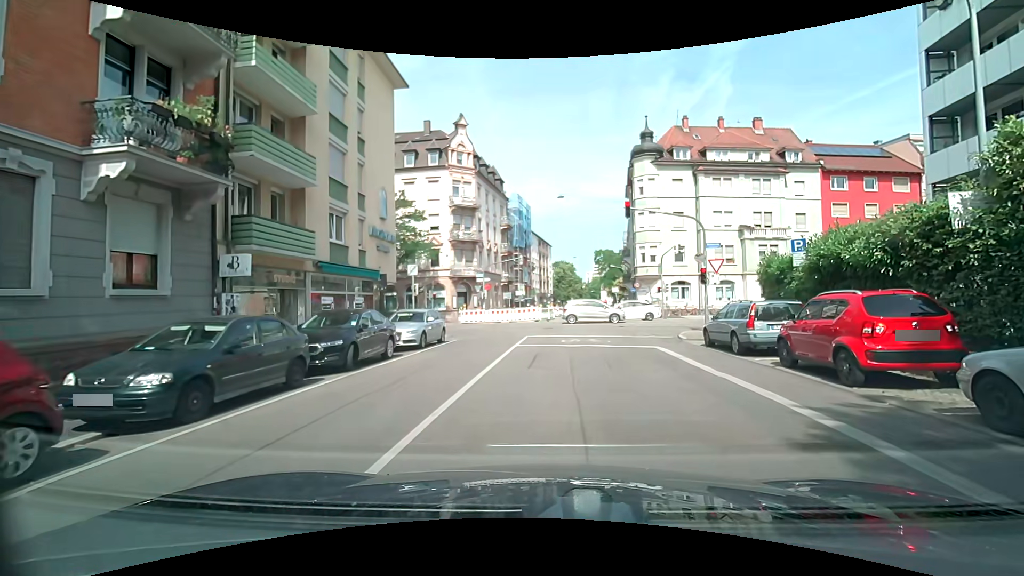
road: residential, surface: asphalt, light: Day
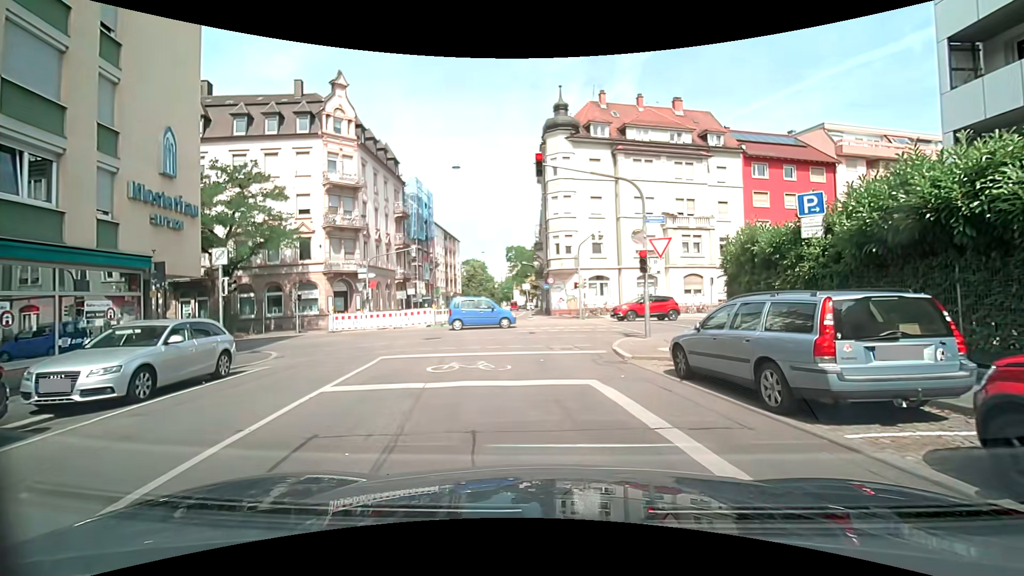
(+1.1, +8.1) m; +13°
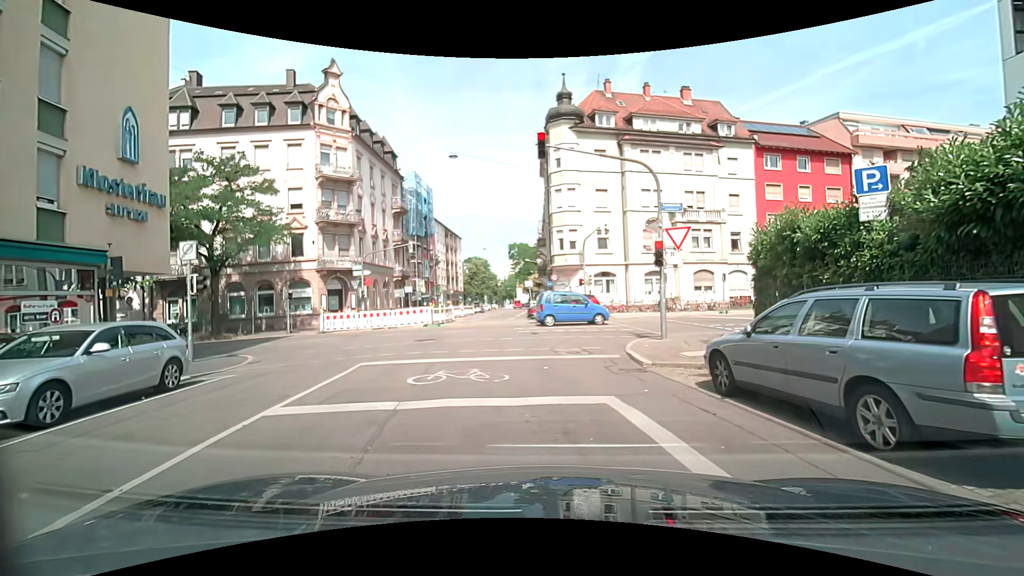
(-0.1, +1.8) m; -2°
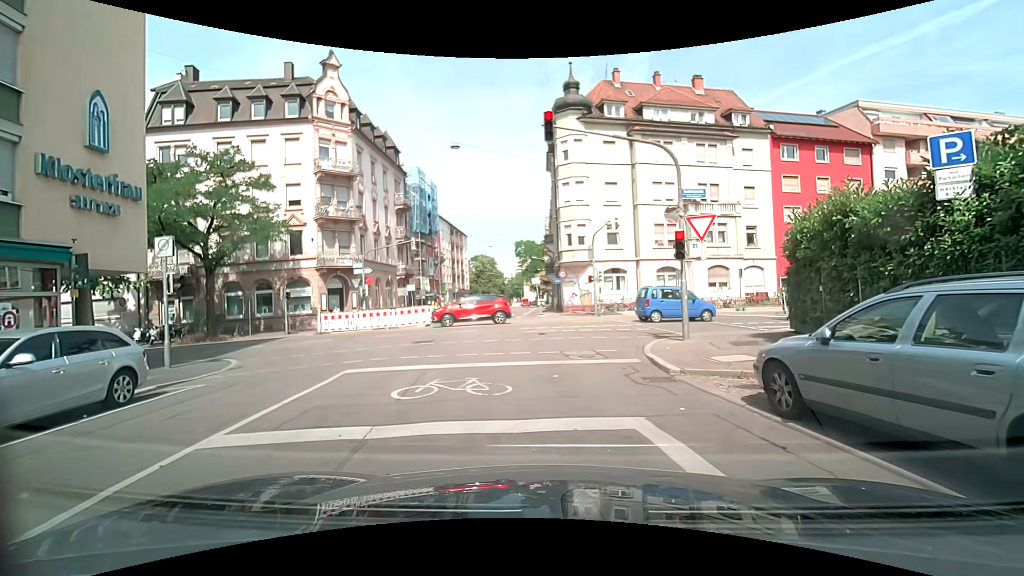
(0.0, +1.4) m; 0°
